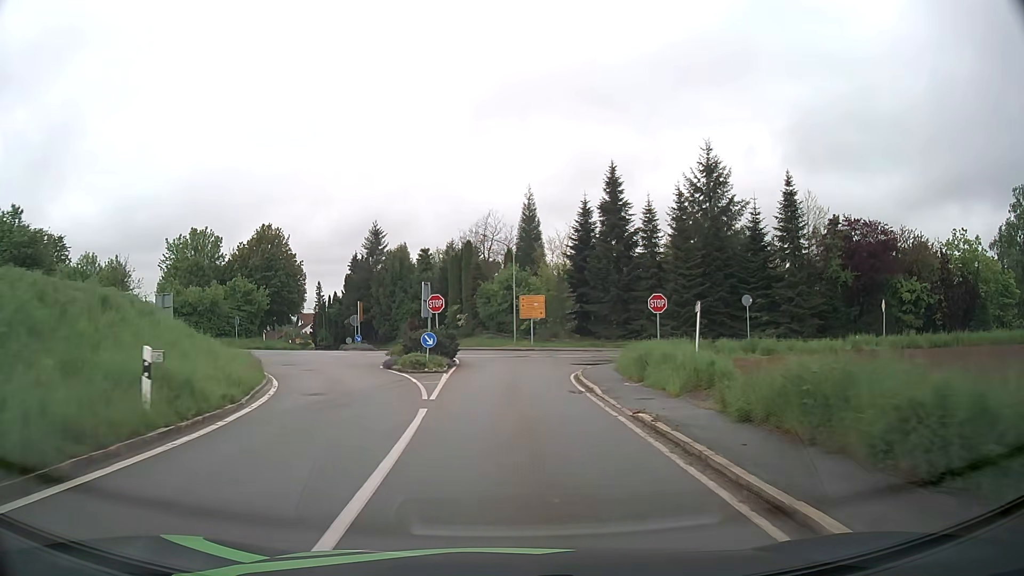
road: tertiary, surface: asphalt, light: Day
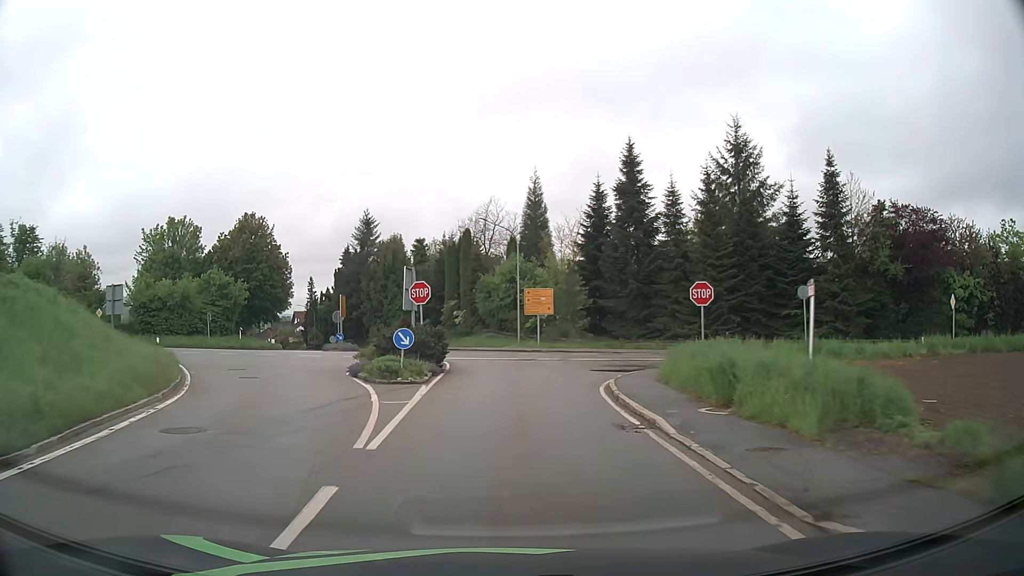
(0.0, +7.0) m; 0°
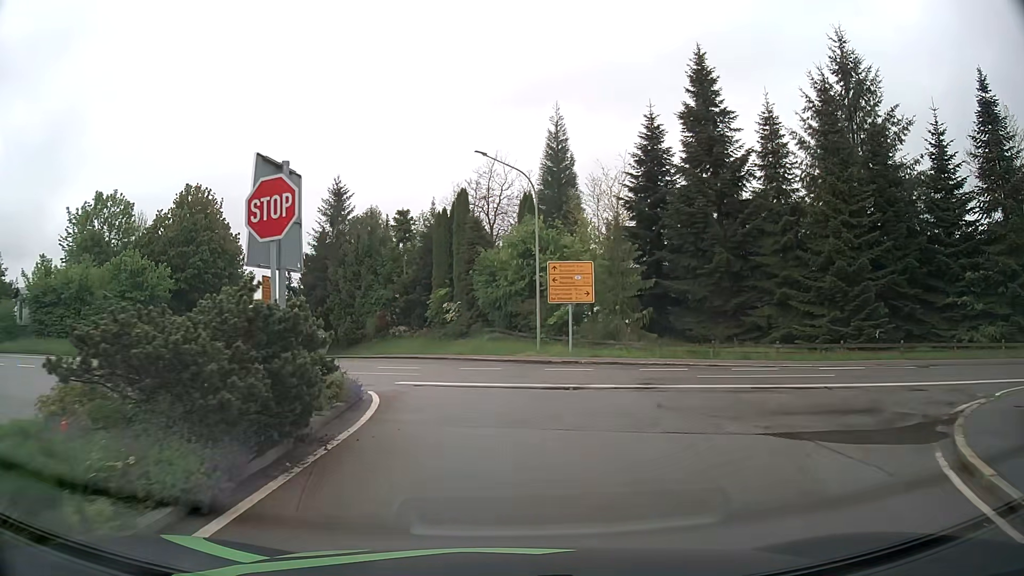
(-0.1, +17.6) m; -1°
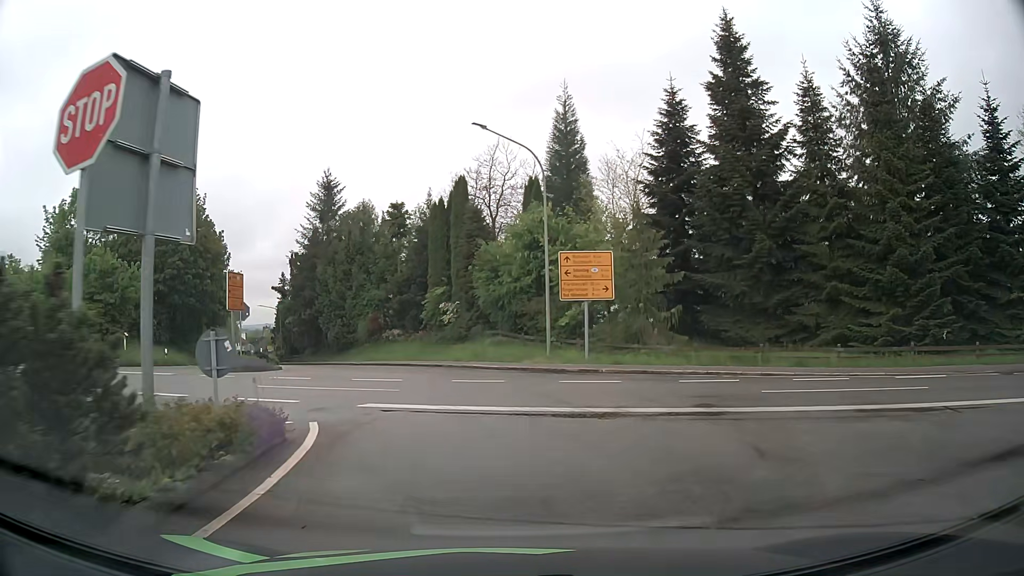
(0.0, +4.4) m; 0°
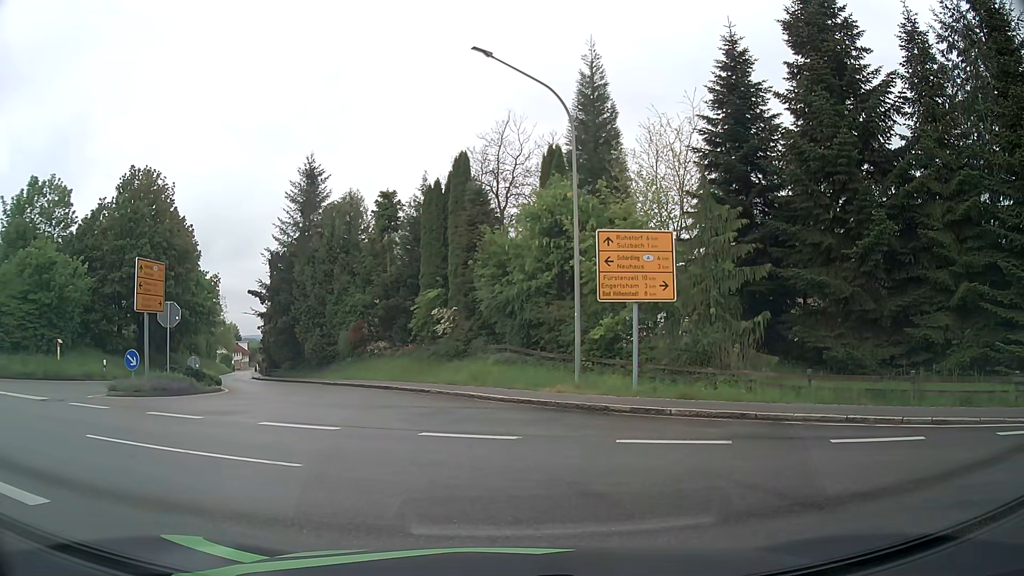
(-0.1, +7.4) m; -2°
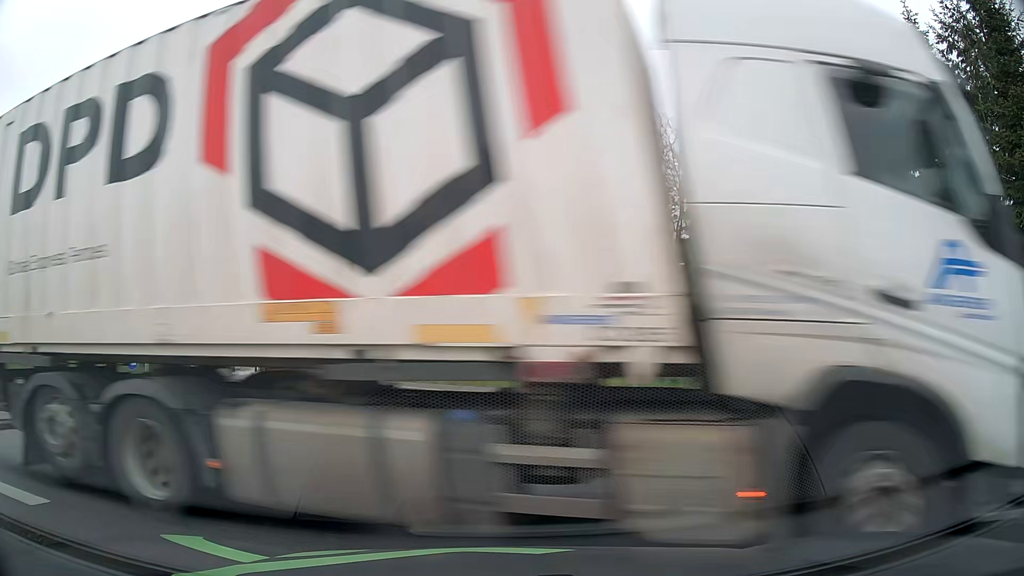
(0.0, 0.0) m; 0°
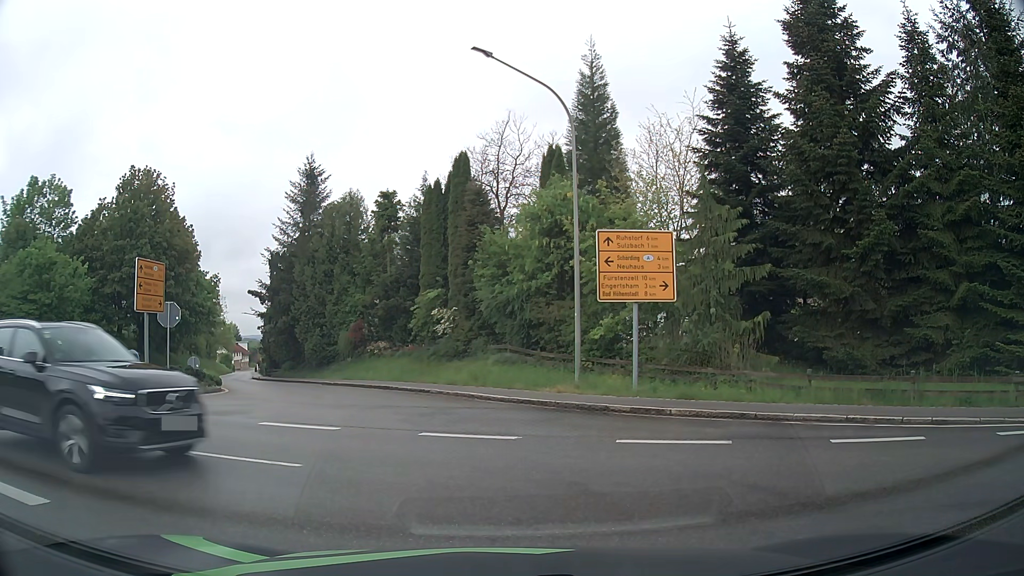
(0.0, 0.0) m; 0°
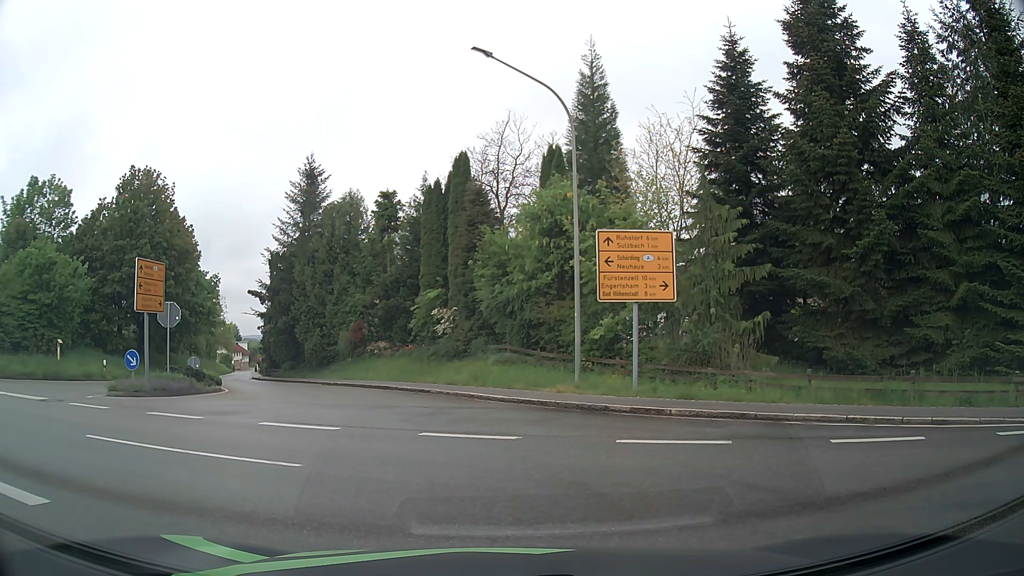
(0.0, 0.0) m; 0°
